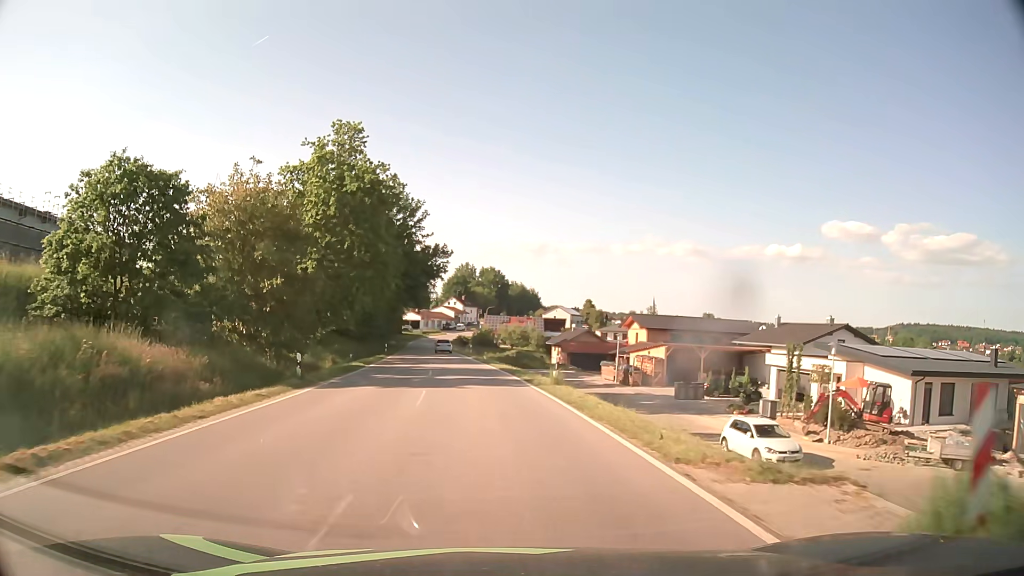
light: Day
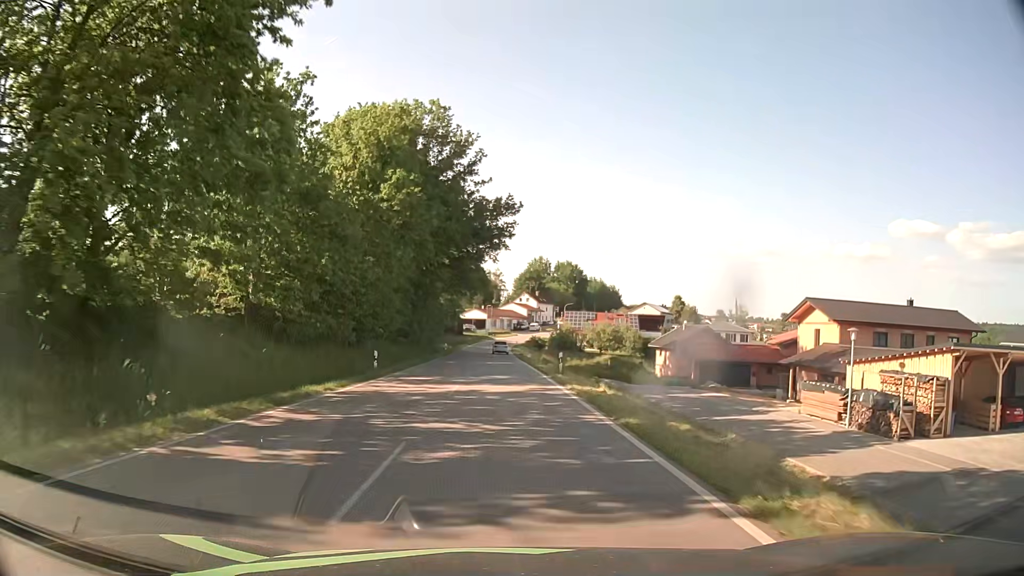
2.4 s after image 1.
(-2.3, +32.6) m; -6°
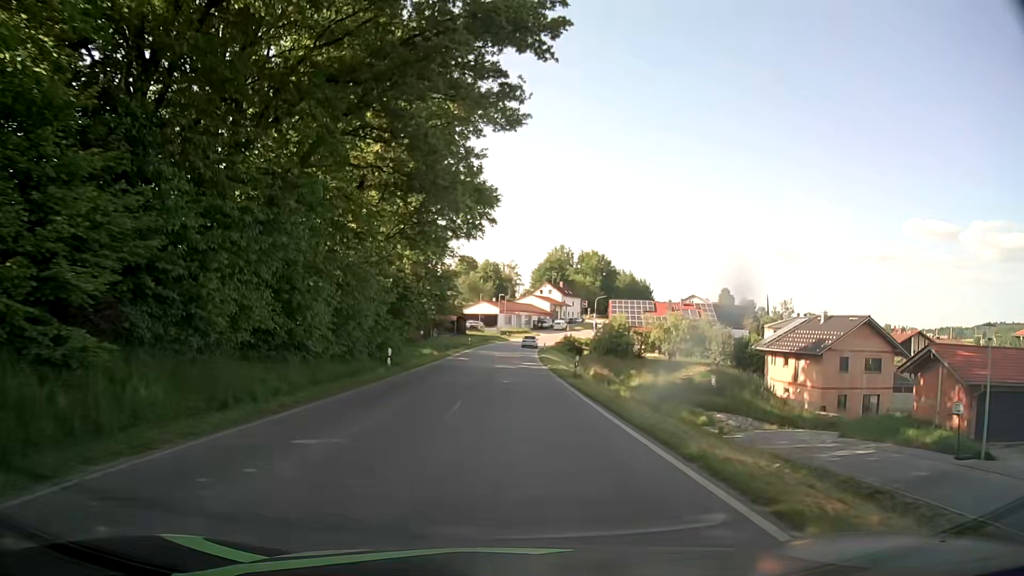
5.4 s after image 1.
(-0.7, +40.2) m; -1°
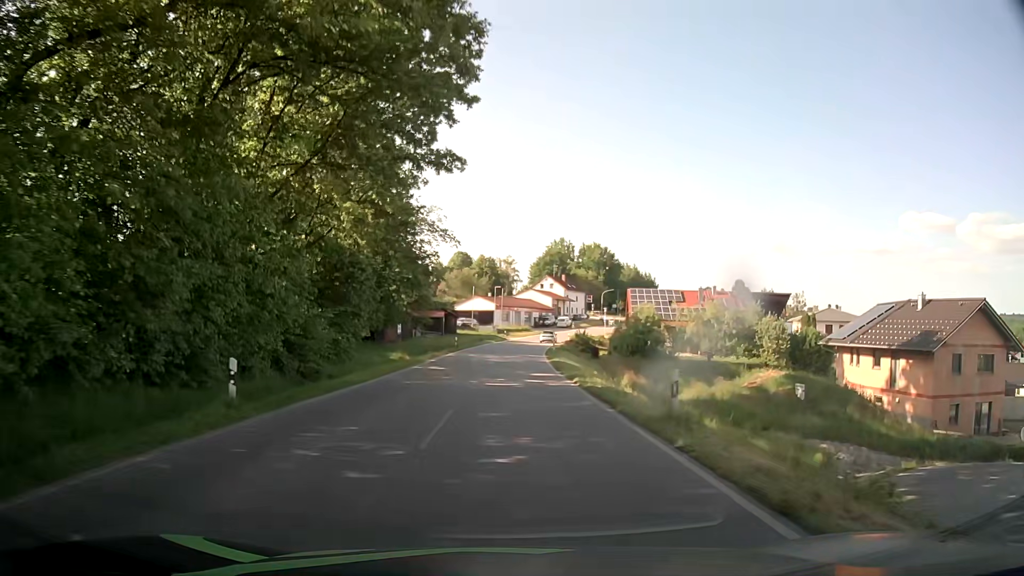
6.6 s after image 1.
(+0.1, +16.0) m; 0°
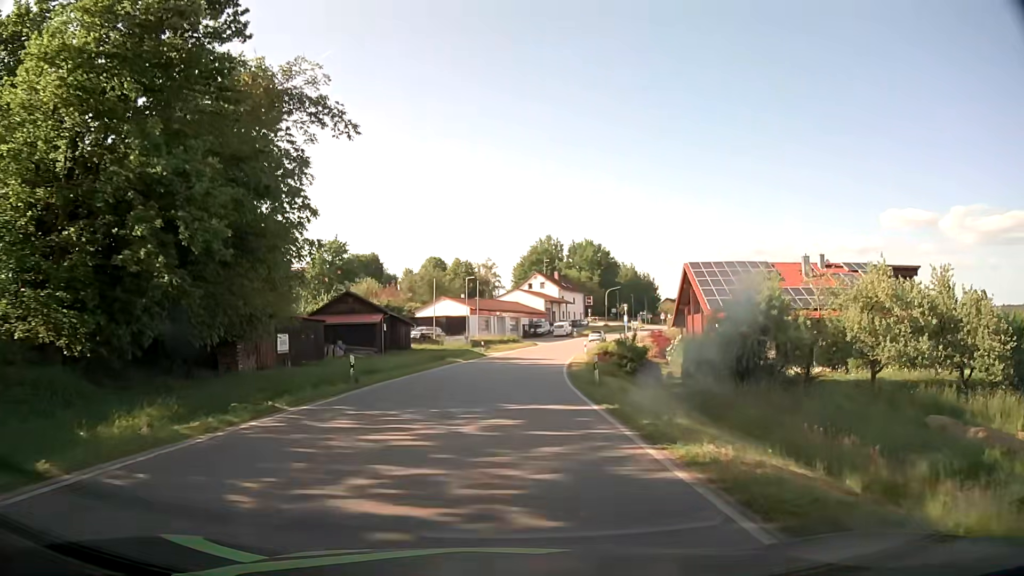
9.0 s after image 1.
(+0.4, +31.7) m; +1°
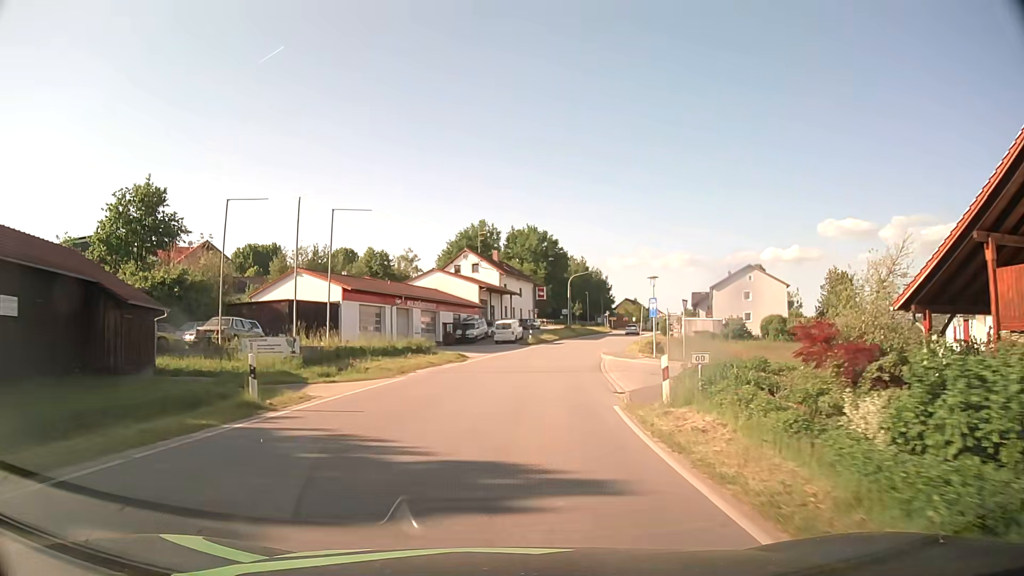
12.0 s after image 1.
(+1.6, +39.1) m; +6°
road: tertiary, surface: asphalt
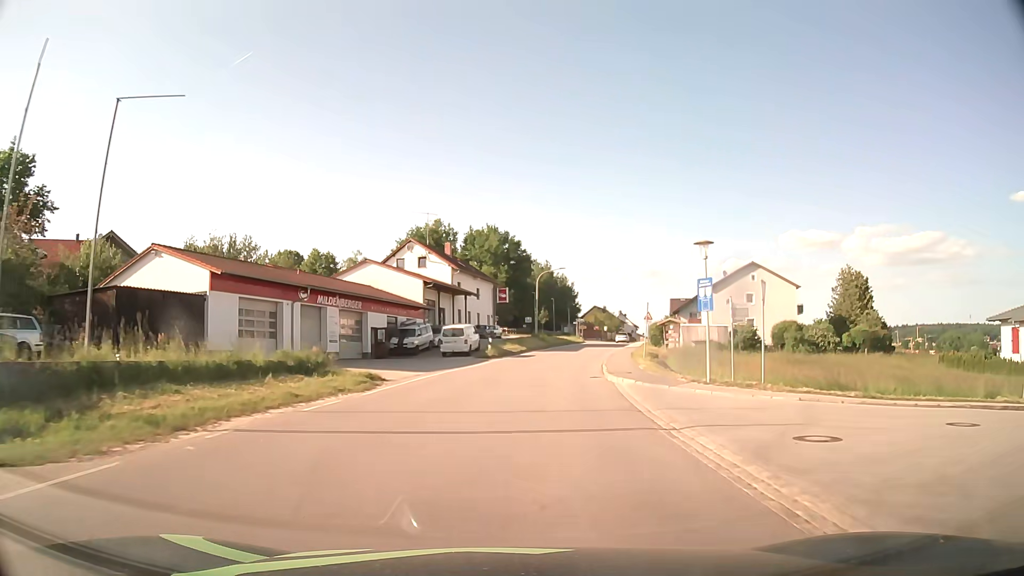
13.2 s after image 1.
(+0.5, +15.6) m; +3°
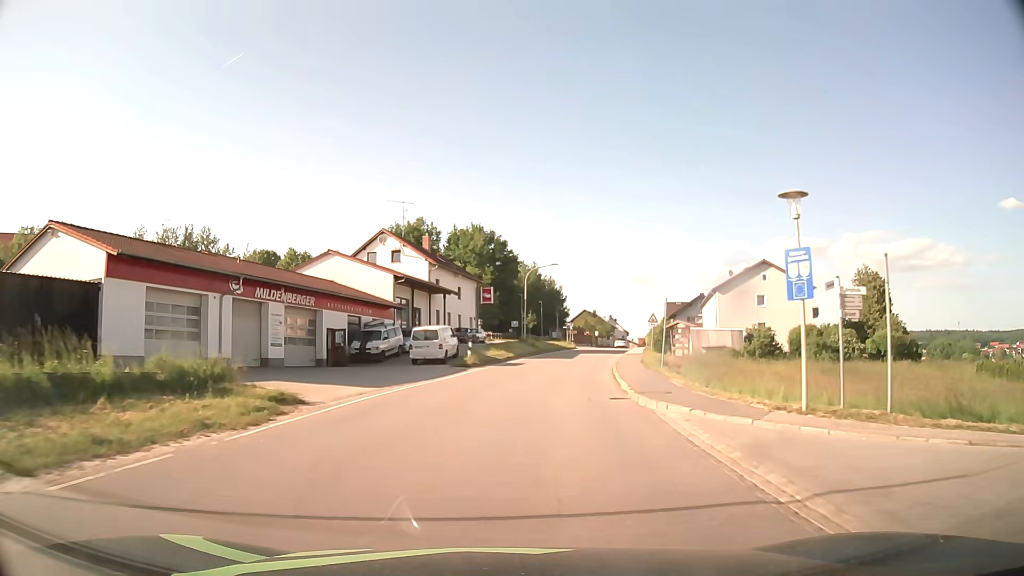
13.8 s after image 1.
(+0.1, +7.8) m; +1°
(0, +10) (+1, +20) (+2, +30) (+4, +40) (+6, +50) (+8, +59) (+10, +69) (+12, +79) (+14, +89) (+17, +98) m
